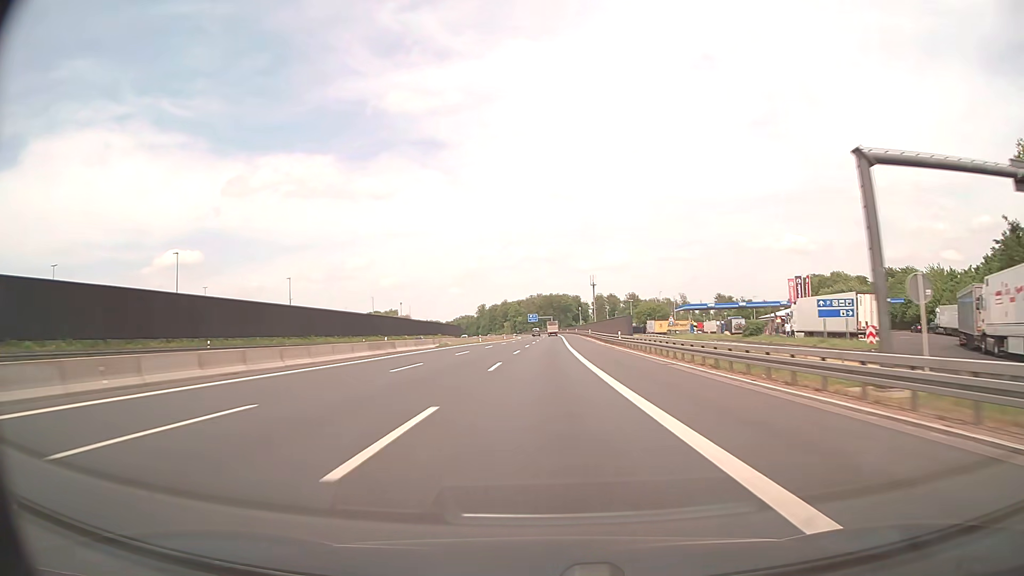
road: motorway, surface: asphalt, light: Day
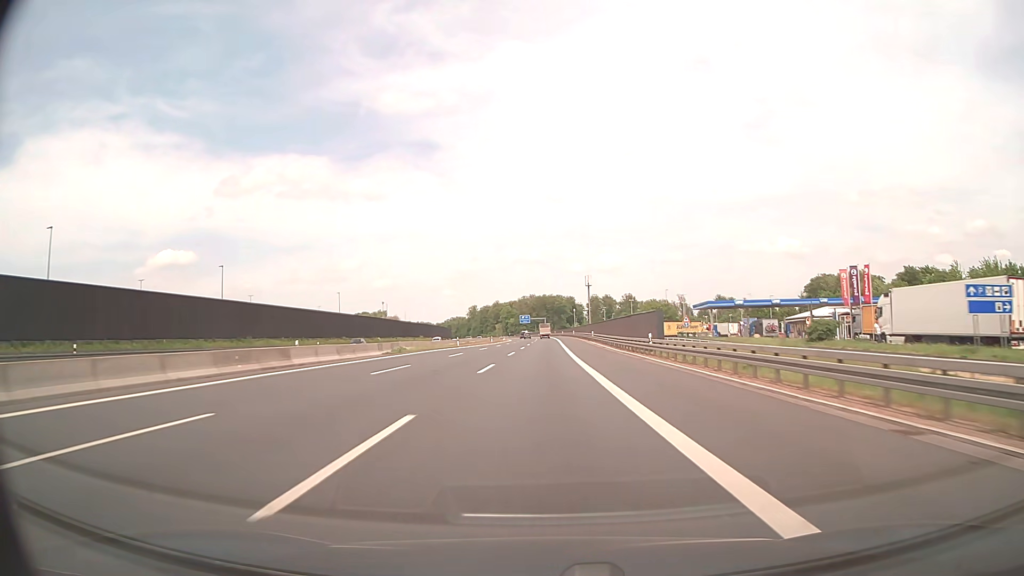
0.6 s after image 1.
(+0.1, +19.4) m; +1°
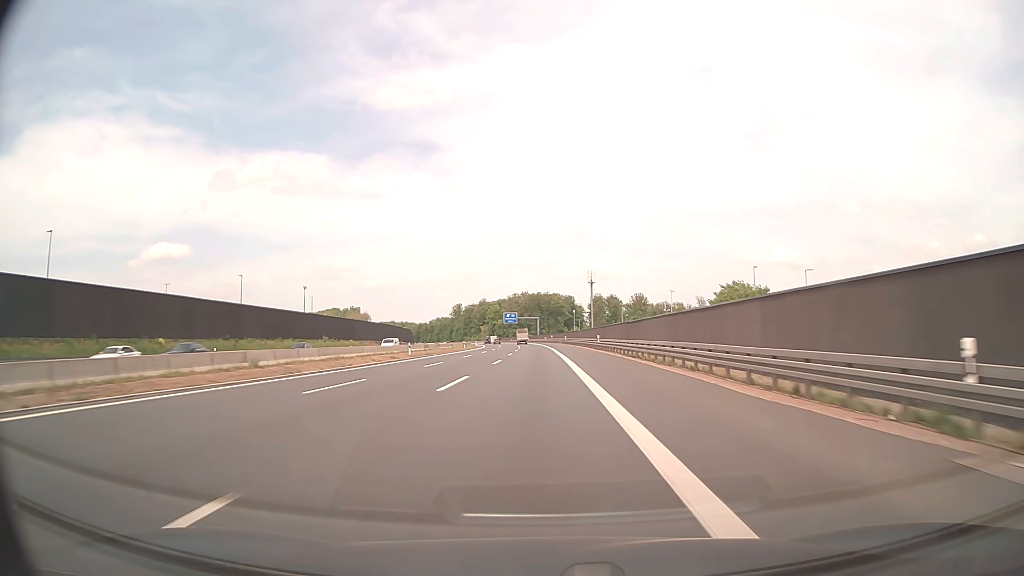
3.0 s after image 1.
(+0.9, +77.7) m; +1°
(0, +10) (0, +20) (0, +30) (0, +40) (0, +50) (-1, +60) (-1, +70) (-1, +80) (-1, +90) (-2, +100) m
